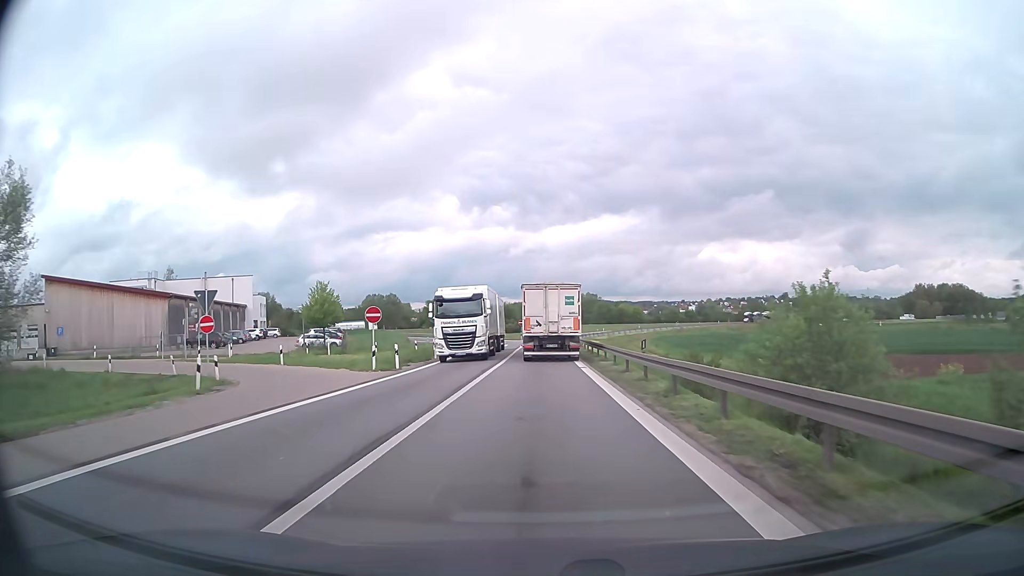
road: motorway_link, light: Day
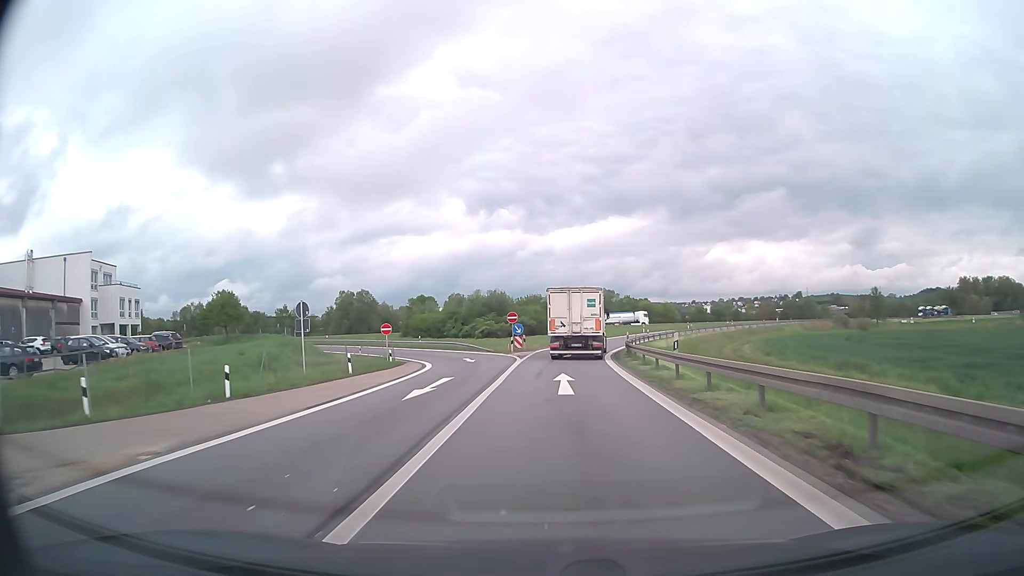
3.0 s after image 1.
(-0.5, +47.8) m; -1°
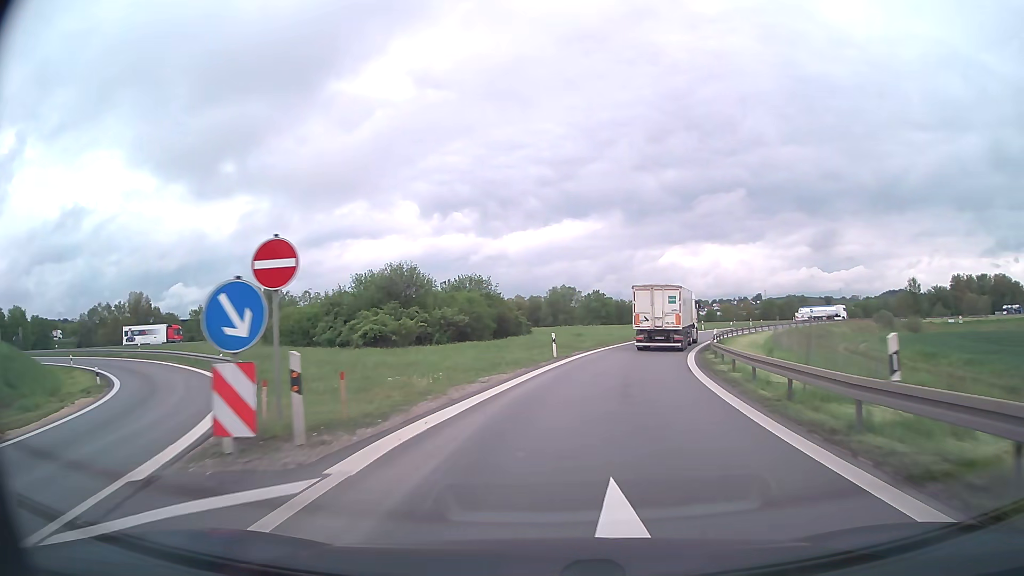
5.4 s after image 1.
(+0.8, +38.5) m; +4°
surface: asphalt
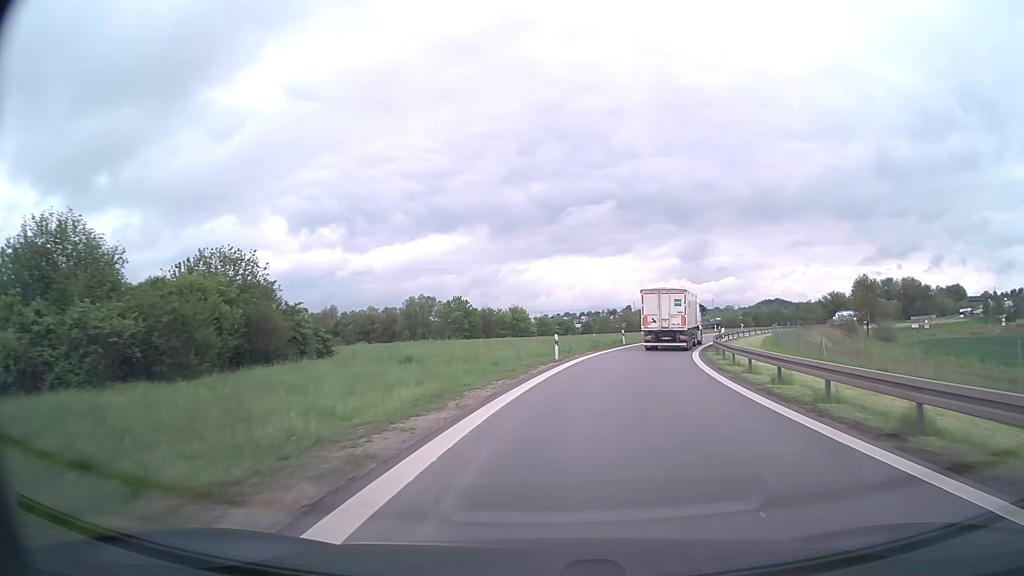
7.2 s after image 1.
(+2.7, +29.6) m; +11°
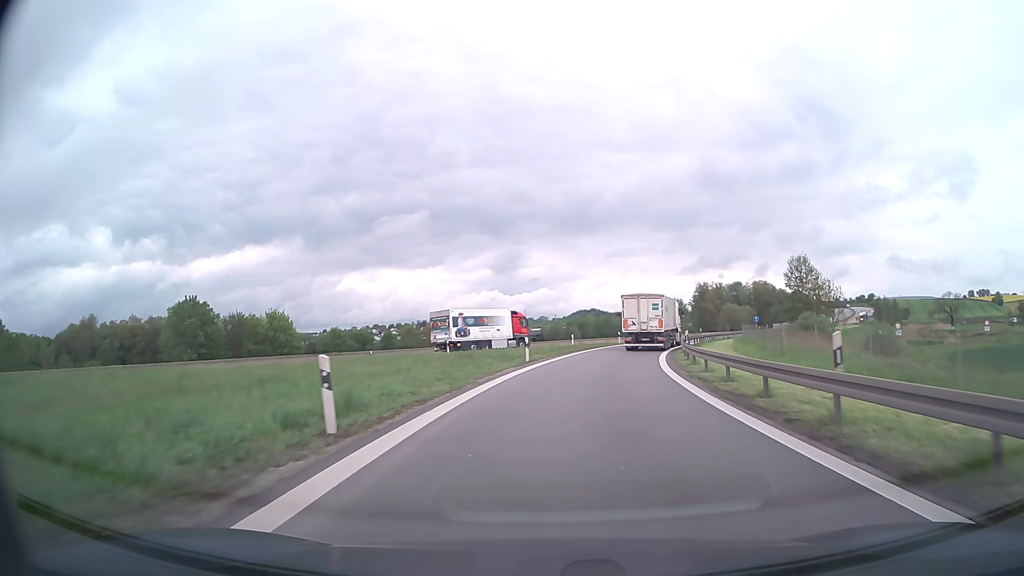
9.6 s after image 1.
(+5.8, +39.7) m; +16°
